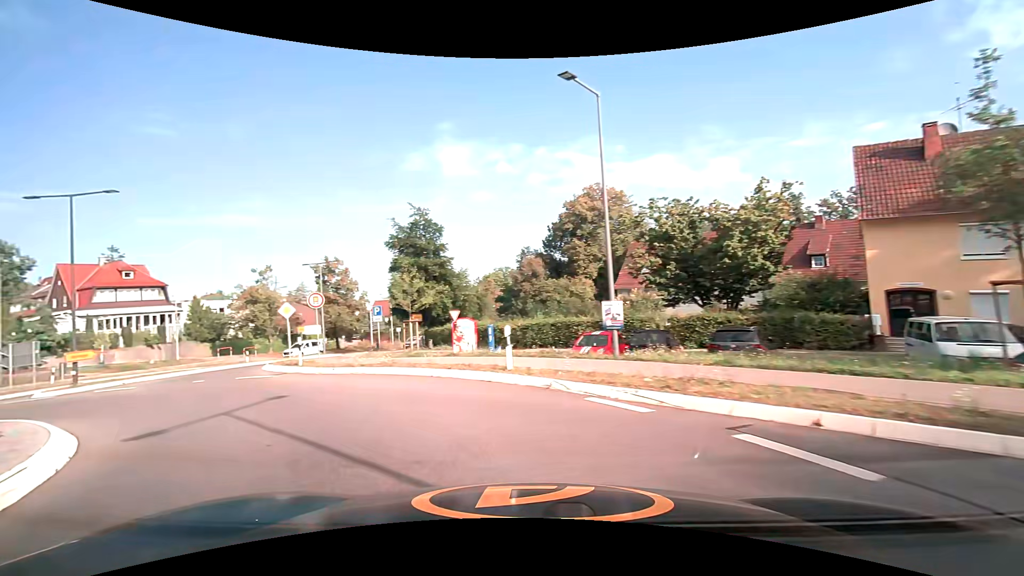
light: Day
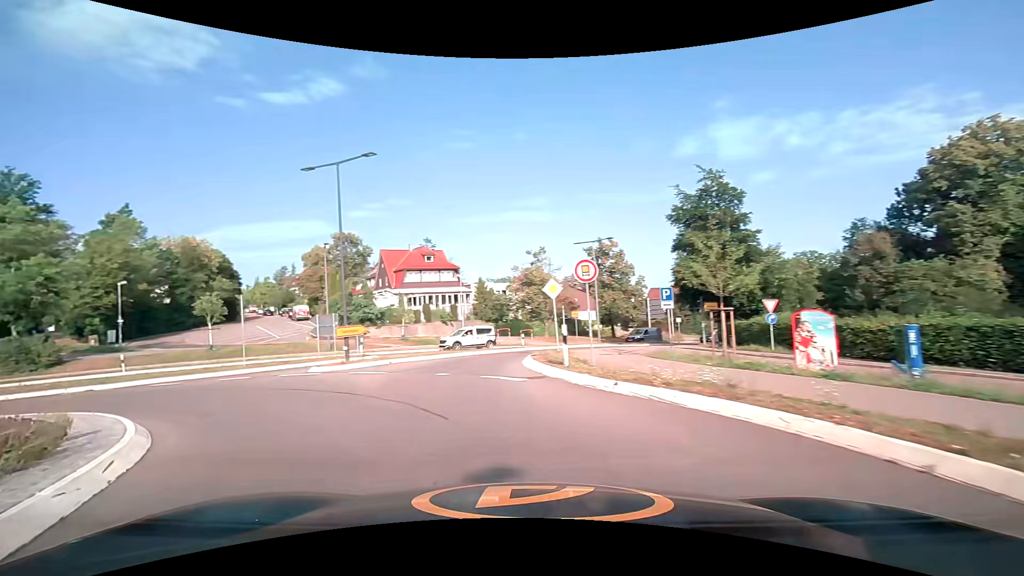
(-2.0, +7.3) m; -31°
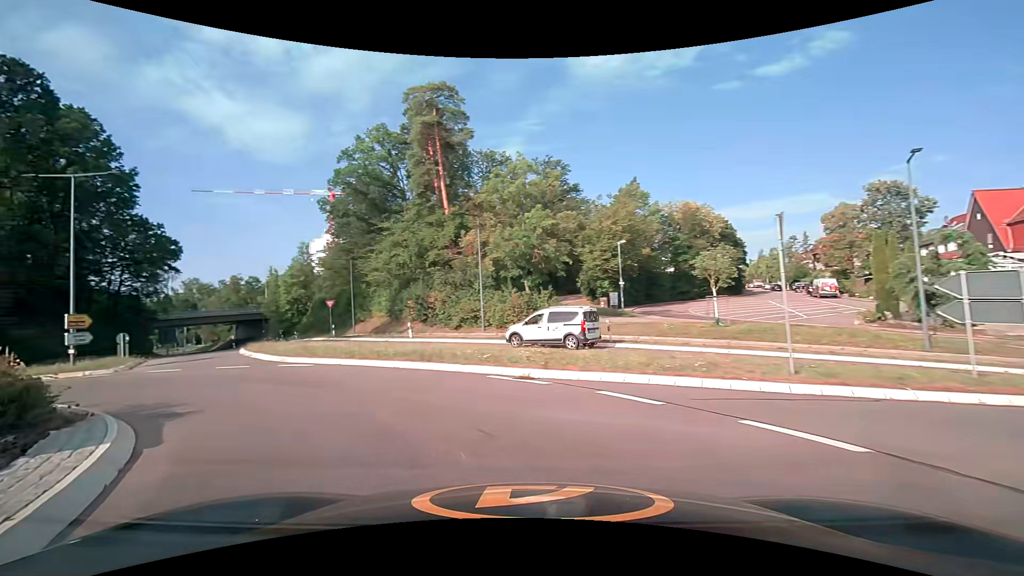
(-6.9, +13.3) m; -54°
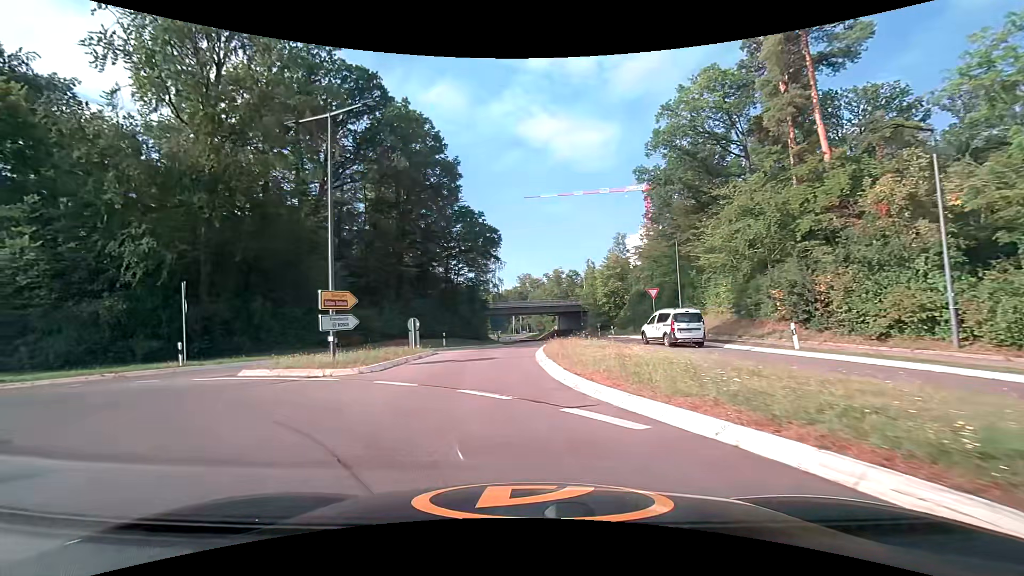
(-4.0, +11.2) m; -35°
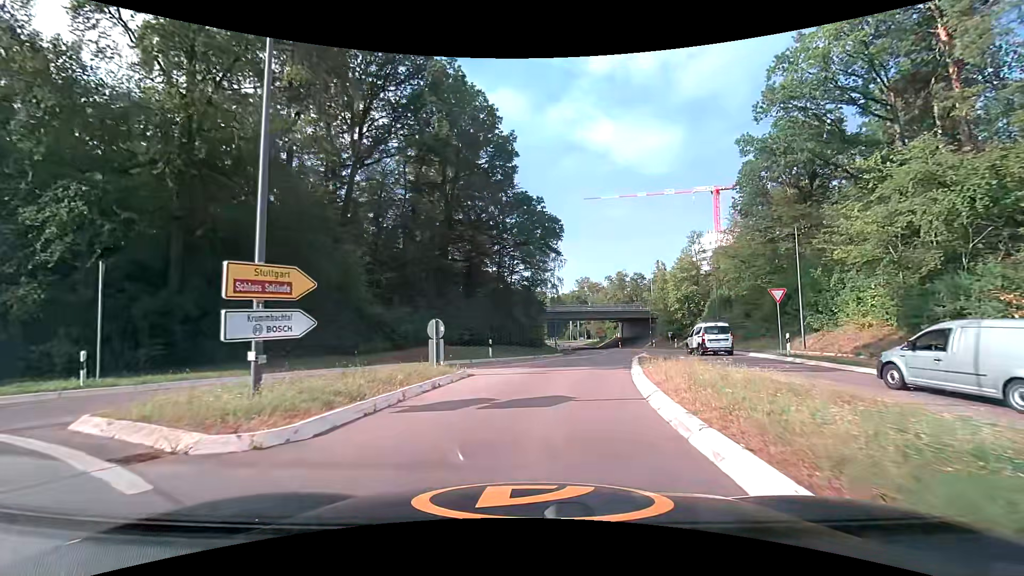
(-0.8, +8.4) m; -7°
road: secondary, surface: asphalt
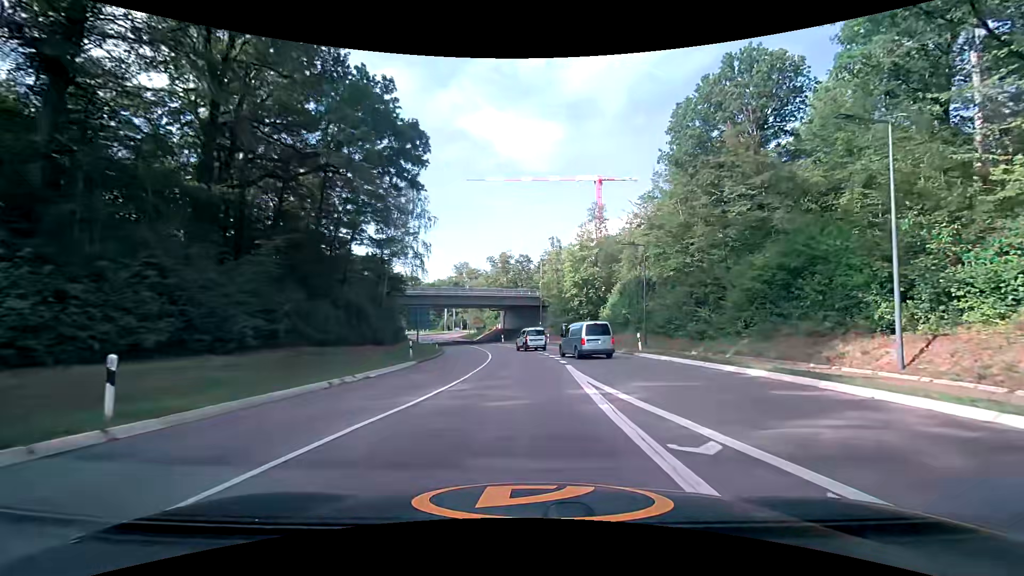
(+1.7, +20.0) m; +13°
